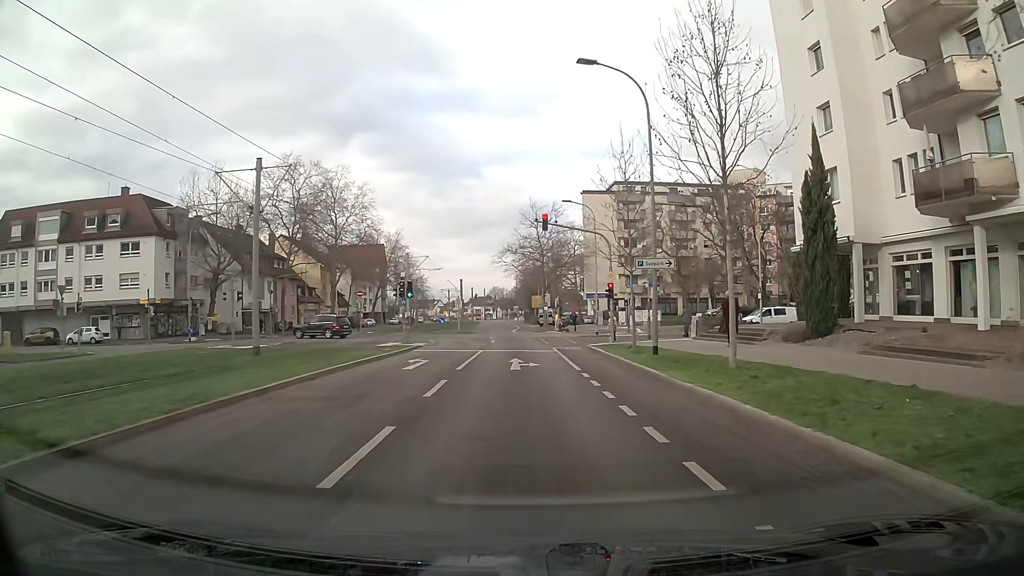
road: tertiary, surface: asphalt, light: Day
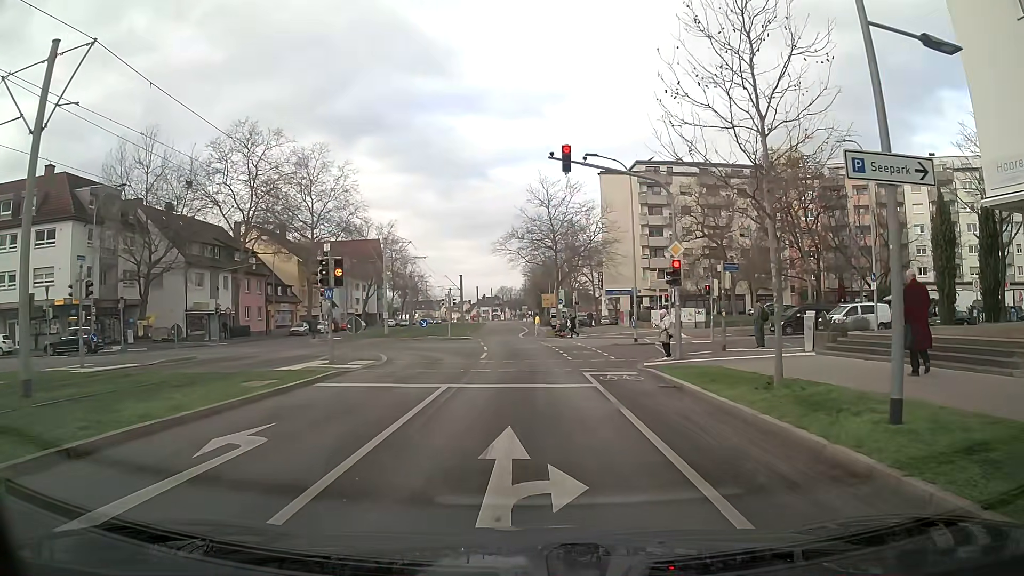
(-0.1, +13.4) m; -1°
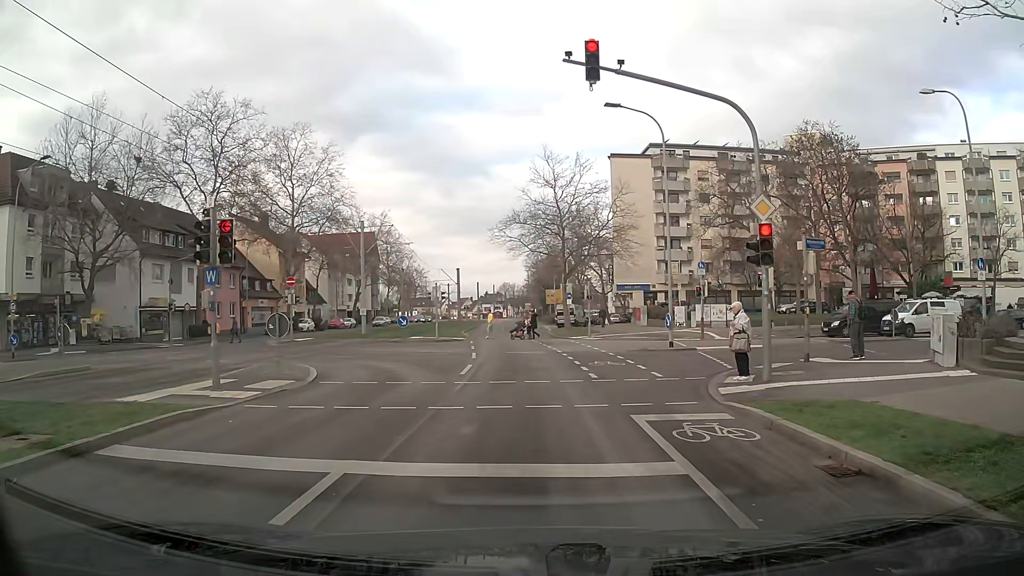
(+0.1, +7.5) m; +1°
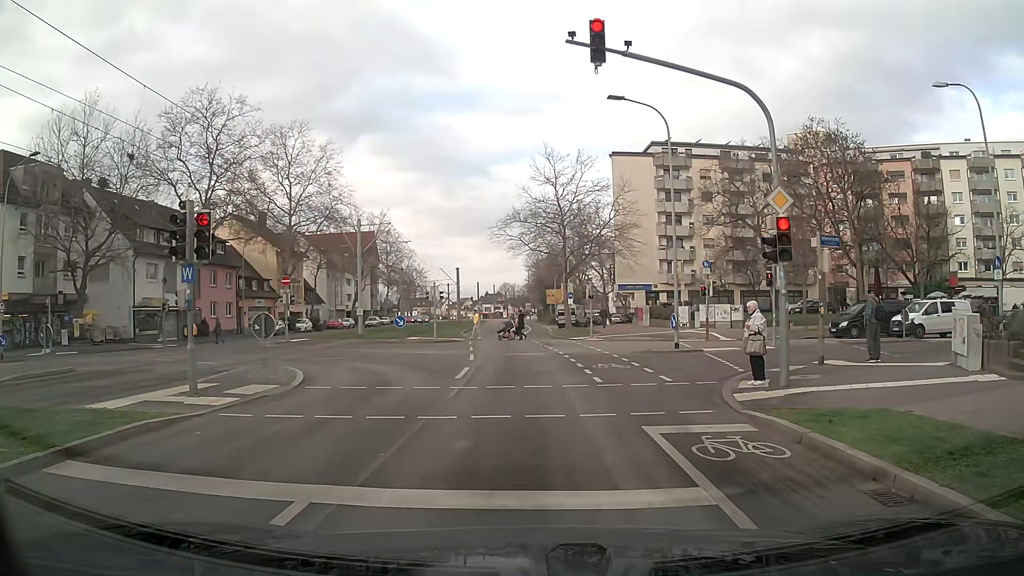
(0.0, +0.9) m; 0°
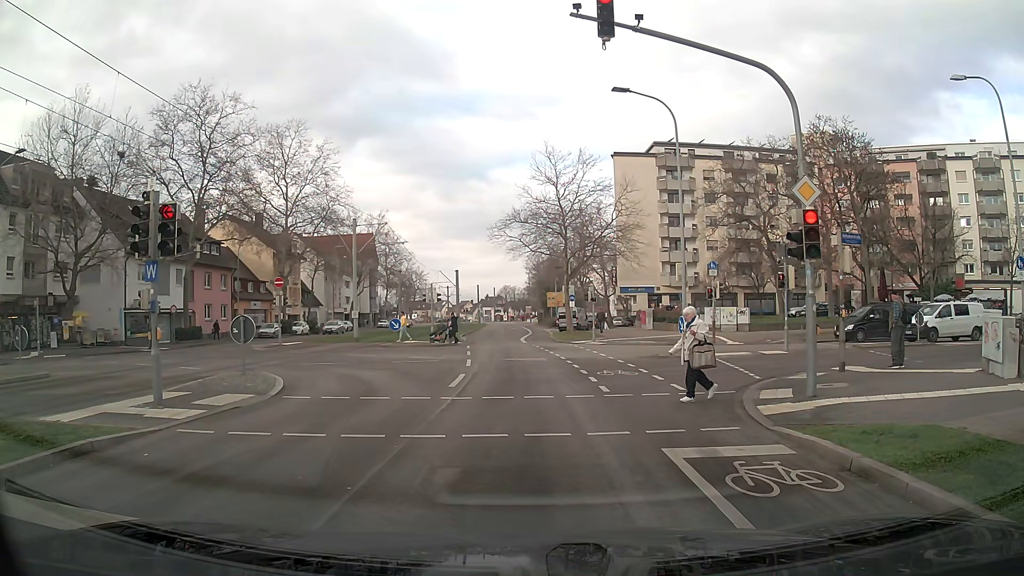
(0.0, +1.2) m; 0°
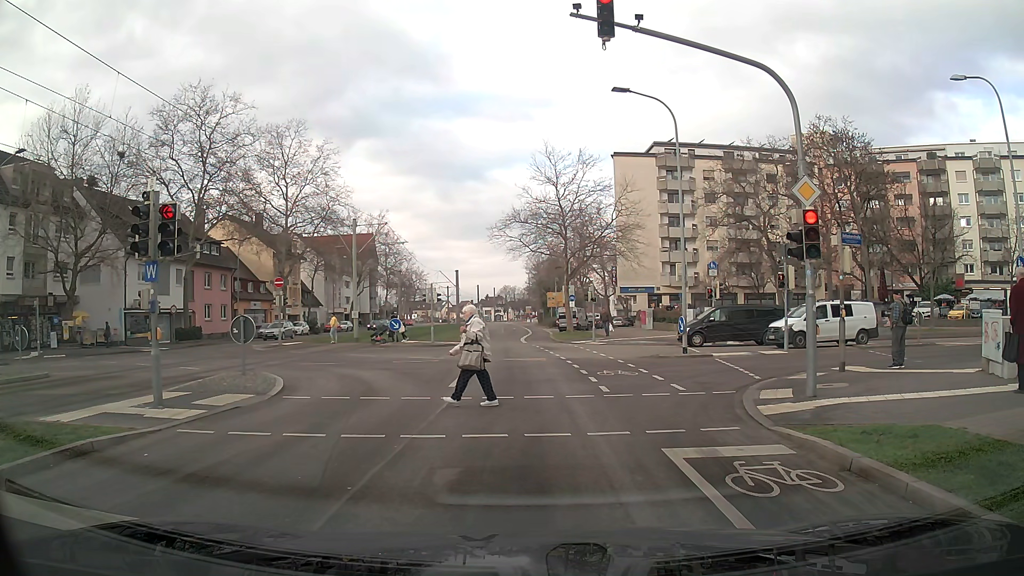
(0.0, 0.0) m; 0°
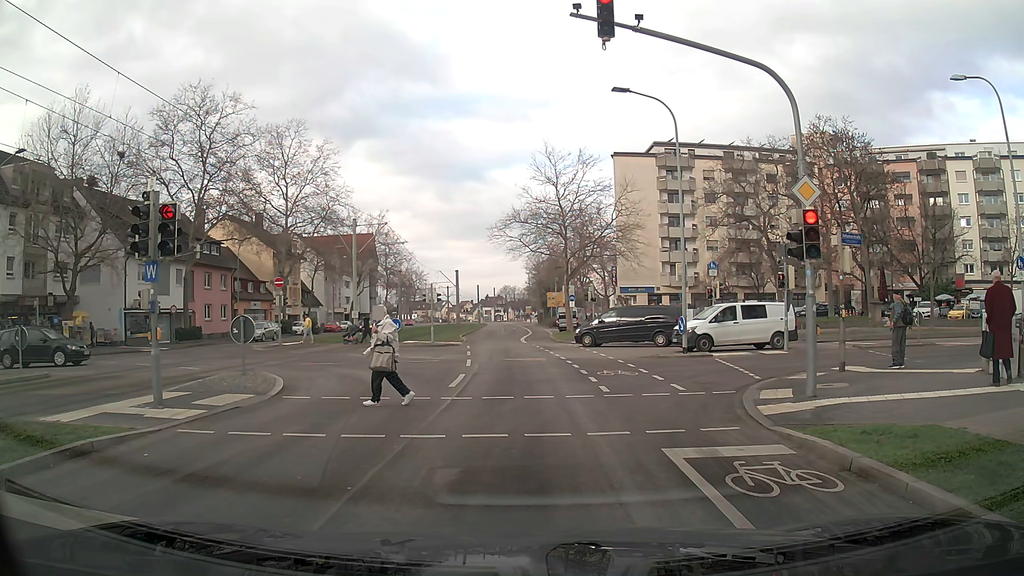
(0.0, 0.0) m; 0°
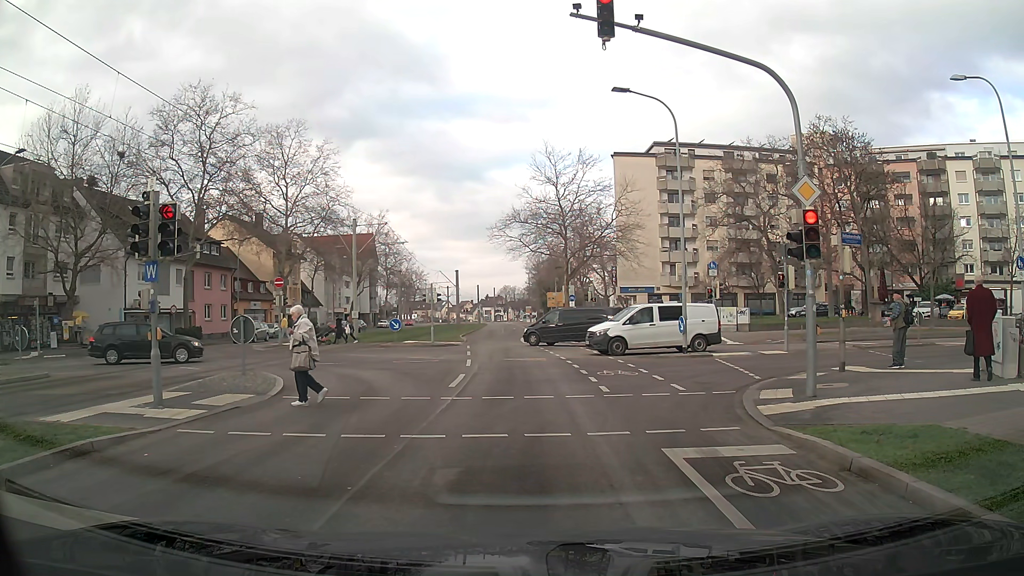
(0.0, 0.0) m; 0°
